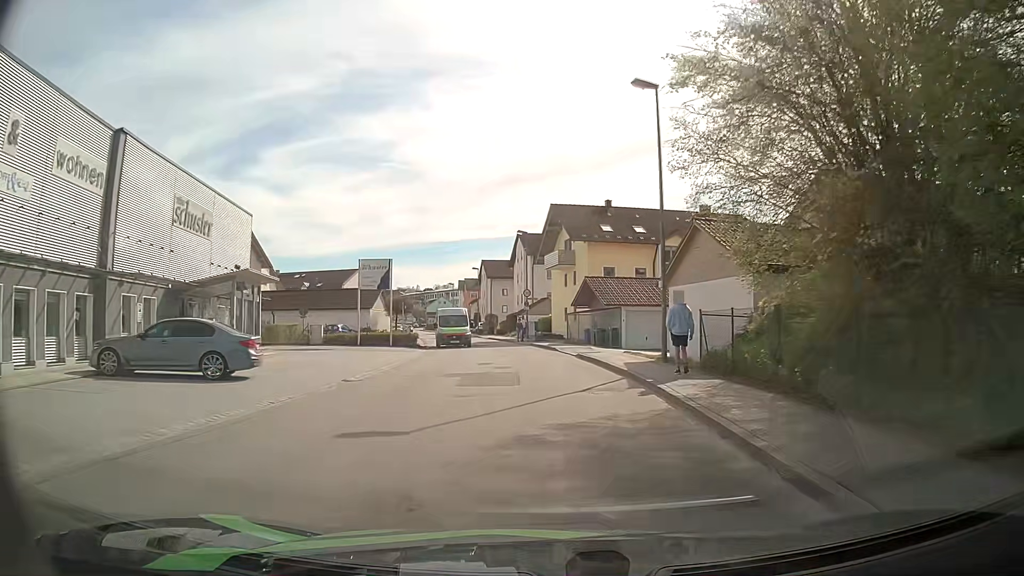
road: unclassified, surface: asphalt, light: Day
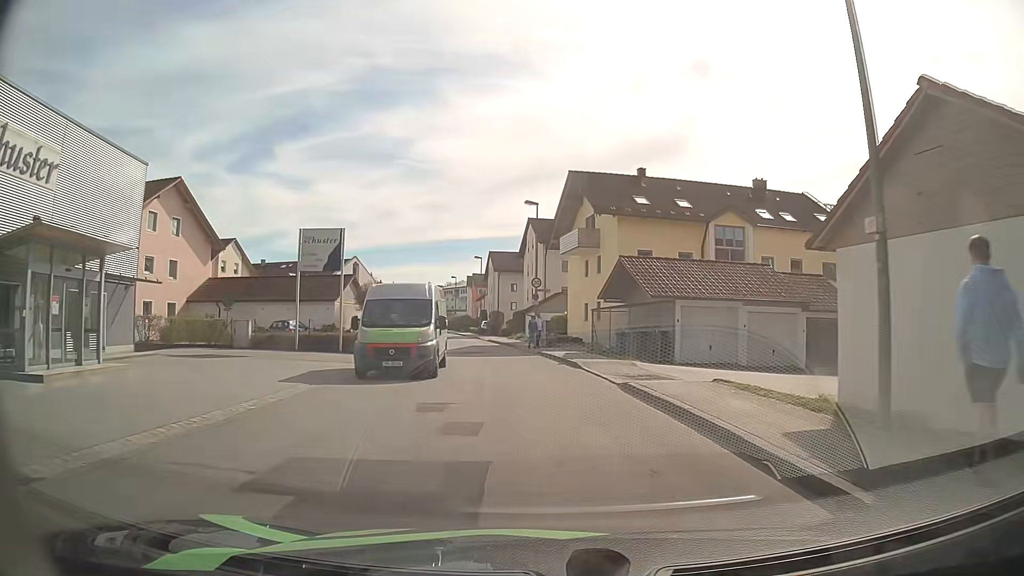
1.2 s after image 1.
(-0.2, +12.3) m; -1°
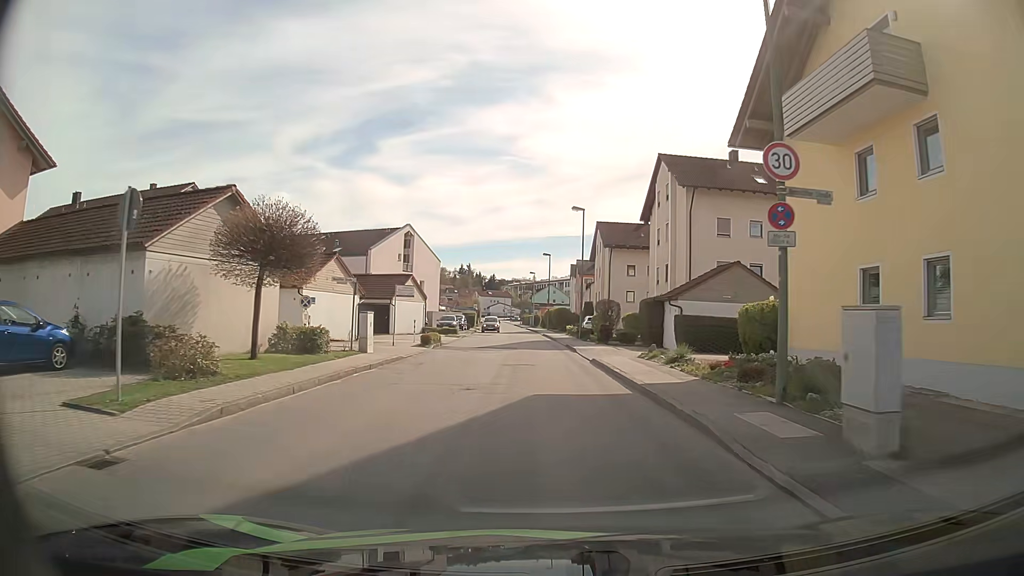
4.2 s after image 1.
(-2.3, +29.2) m; -10°
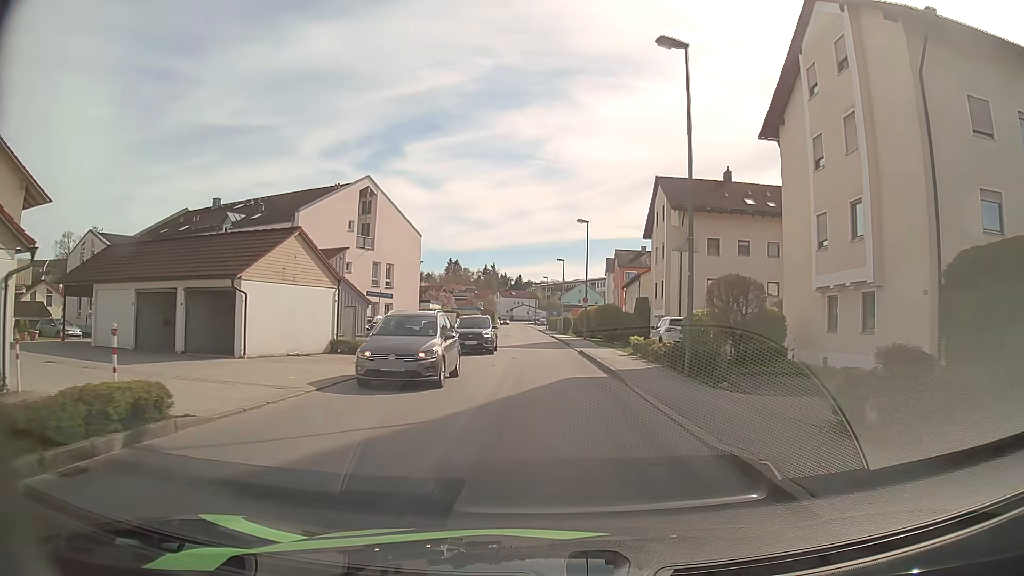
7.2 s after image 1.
(-0.3, +26.7) m; -2°
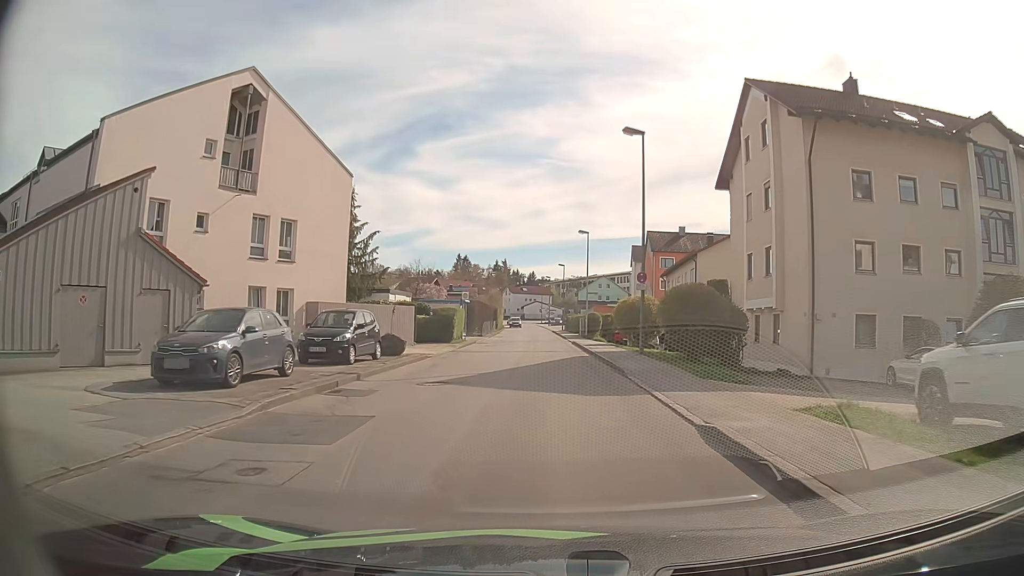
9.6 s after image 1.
(-0.3, +22.0) m; -1°
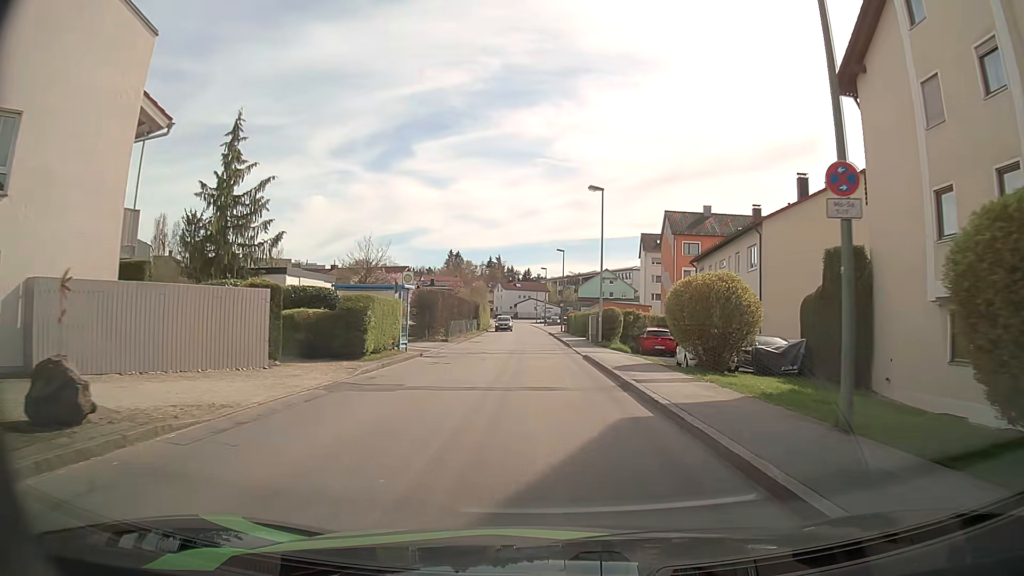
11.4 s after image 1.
(+0.1, +17.0) m; +1°
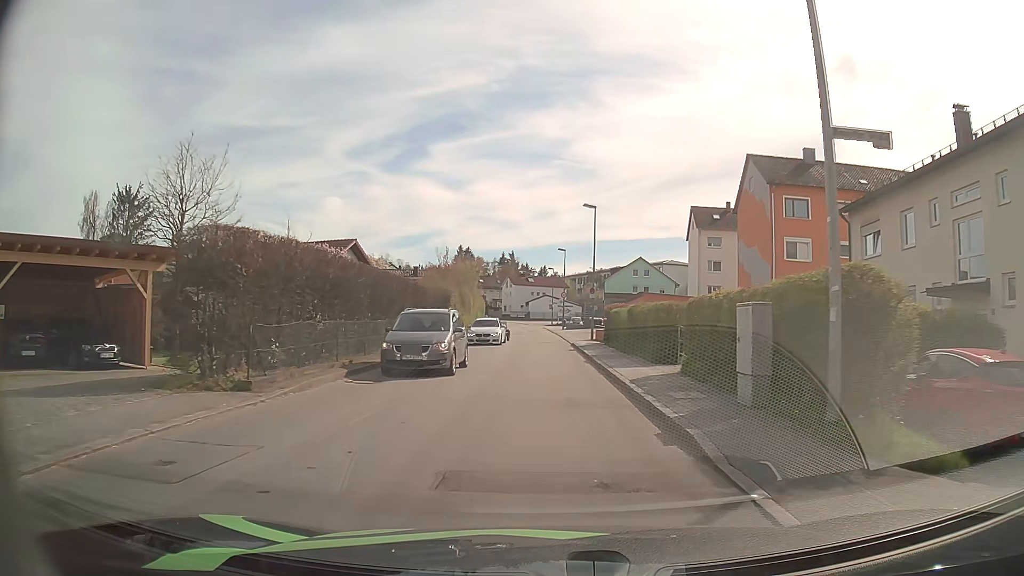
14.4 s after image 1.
(-0.4, +27.3) m; -2°
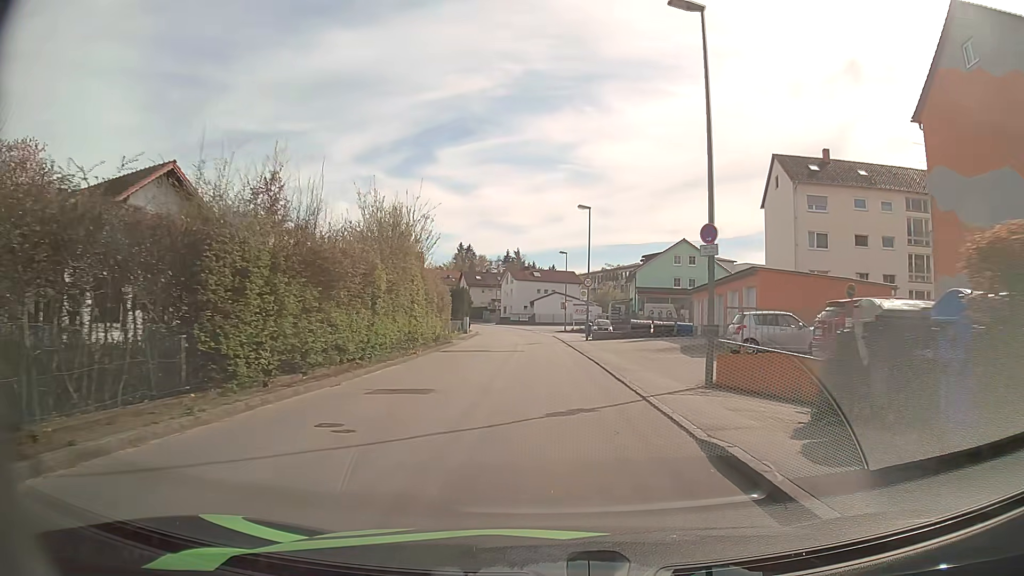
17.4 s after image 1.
(-0.3, +28.0) m; -1°
(0, +10) (0, +20) (0, +30) (-1, +40) (-1, +50) (-2, +60) (-3, +70) (-5, +80) (-8, +89) (-11, +99) m
